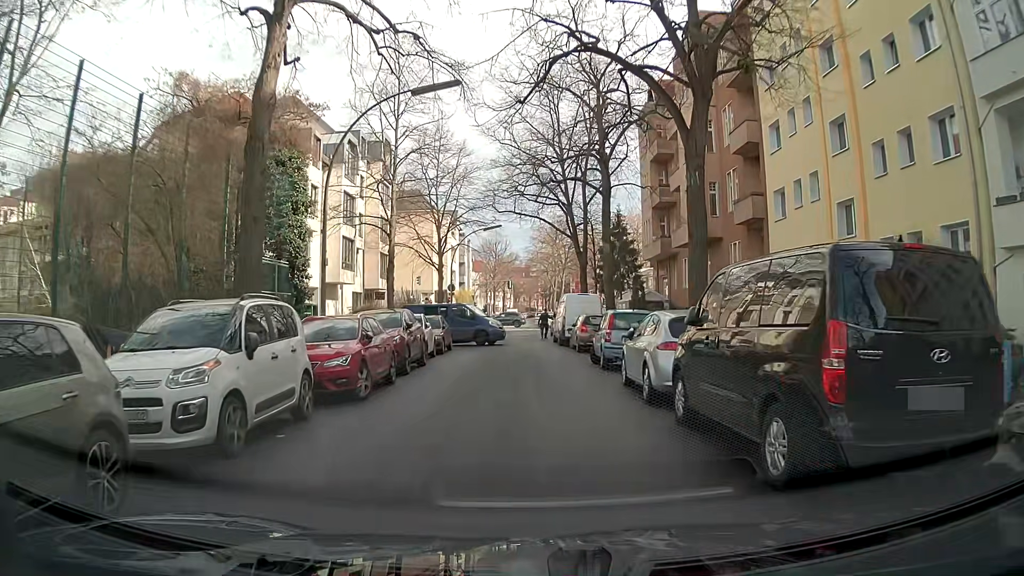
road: residential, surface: asphalt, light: Day
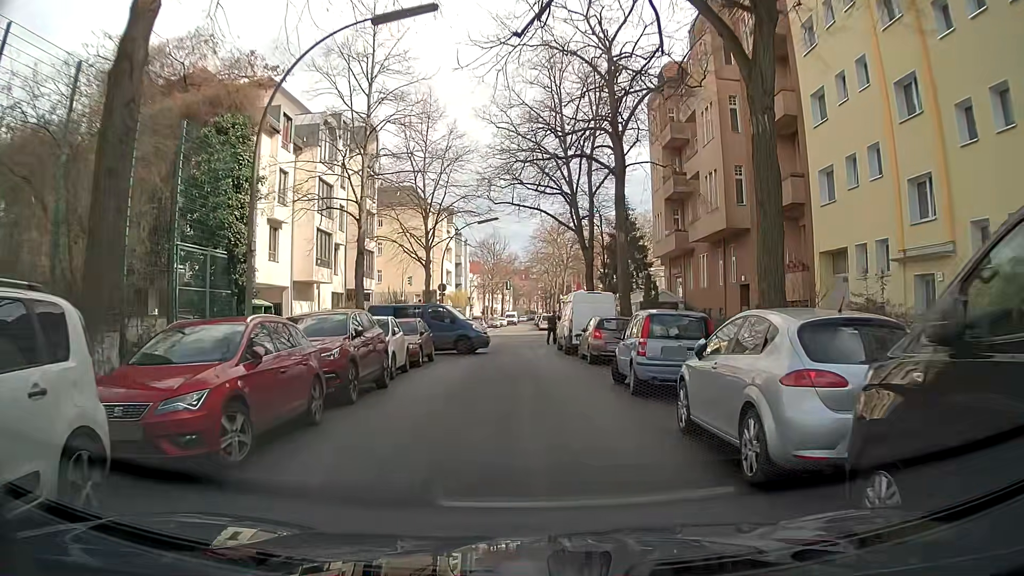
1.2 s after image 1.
(0.0, +5.1) m; 0°
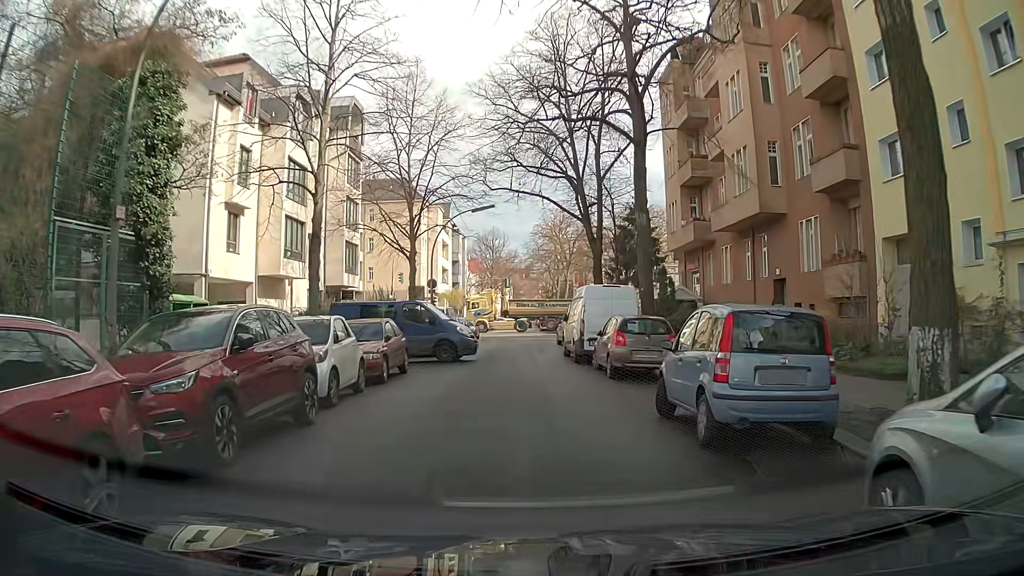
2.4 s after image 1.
(0.0, +4.9) m; -1°
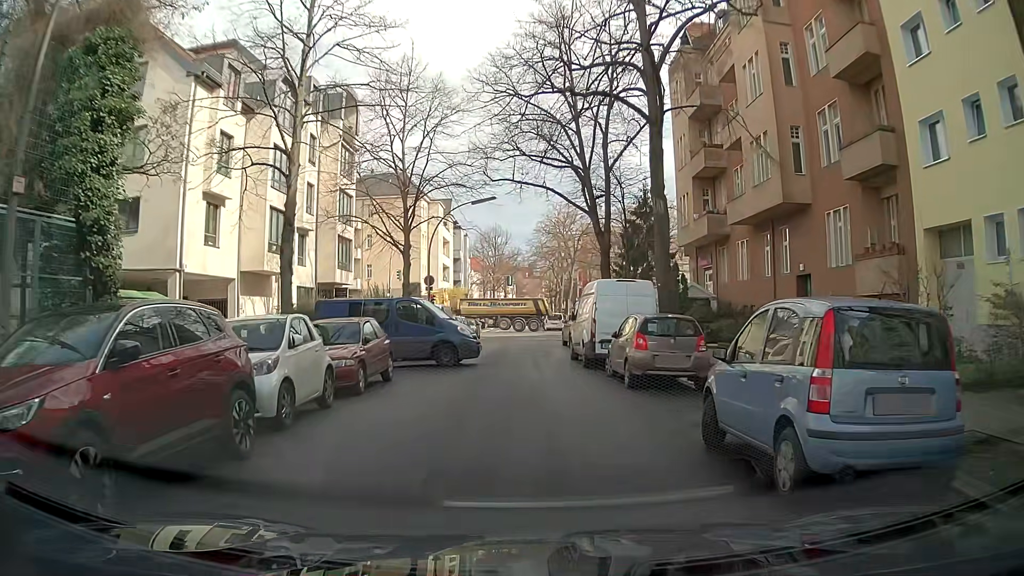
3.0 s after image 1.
(0.0, +2.3) m; +1°
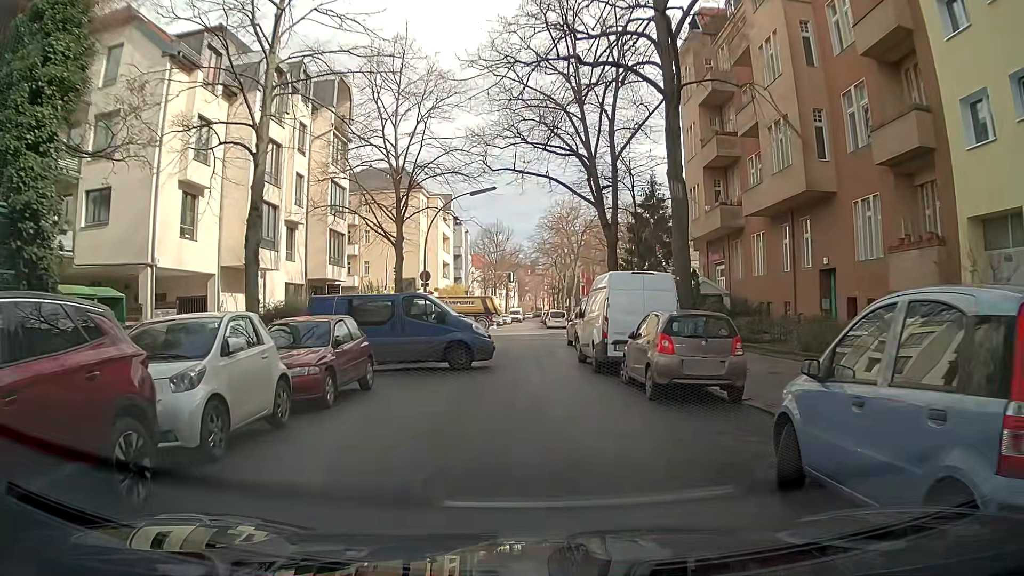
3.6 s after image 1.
(0.0, +2.1) m; +1°
